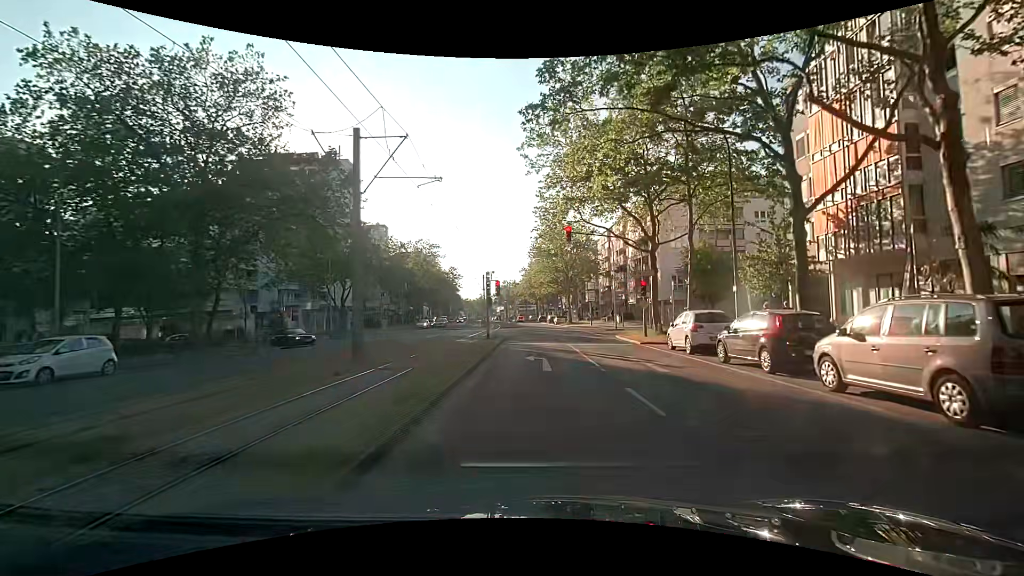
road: tertiary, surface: asphalt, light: Day
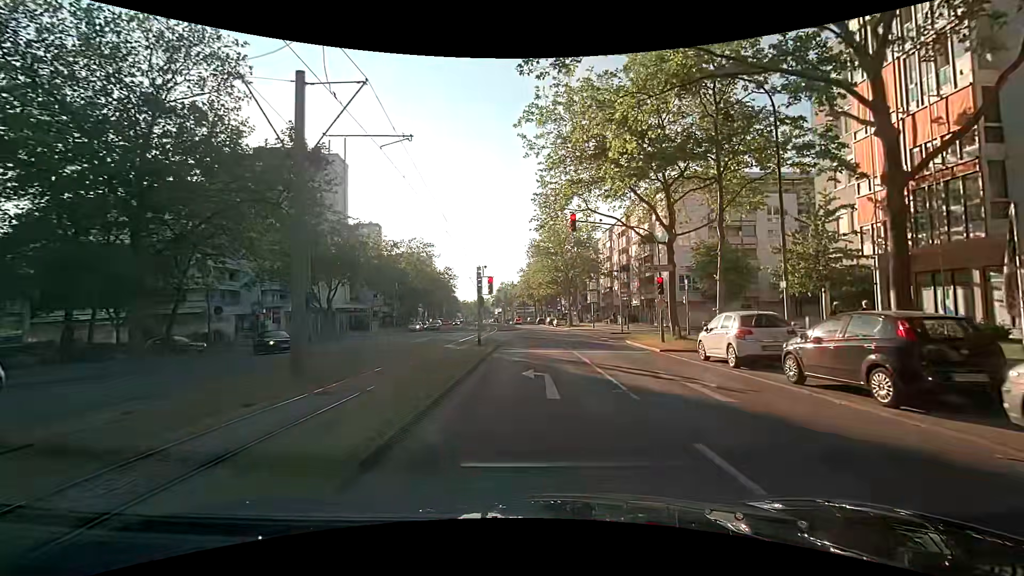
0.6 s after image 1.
(0.0, +3.8) m; 0°
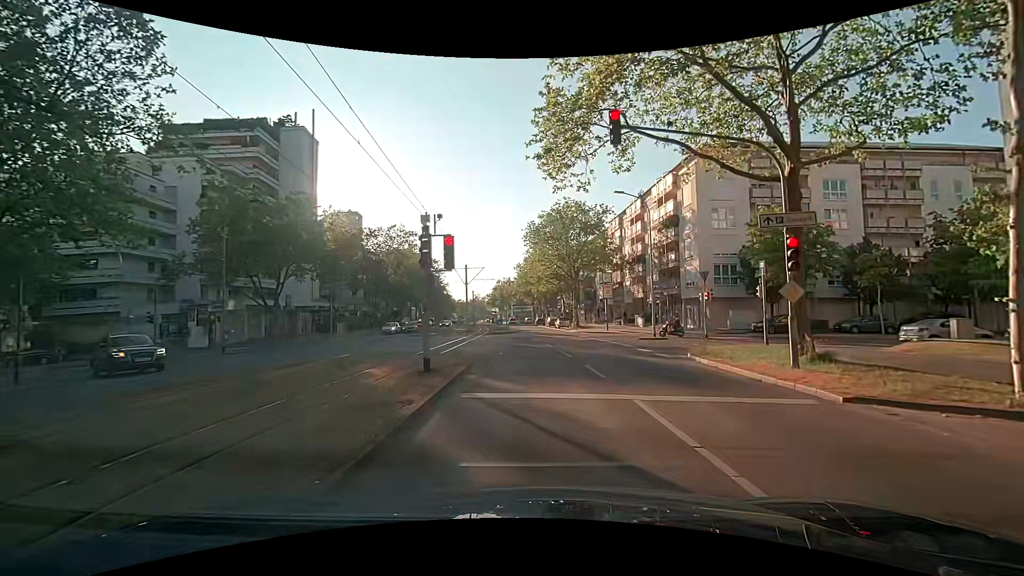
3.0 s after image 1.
(-0.1, +11.6) m; 0°
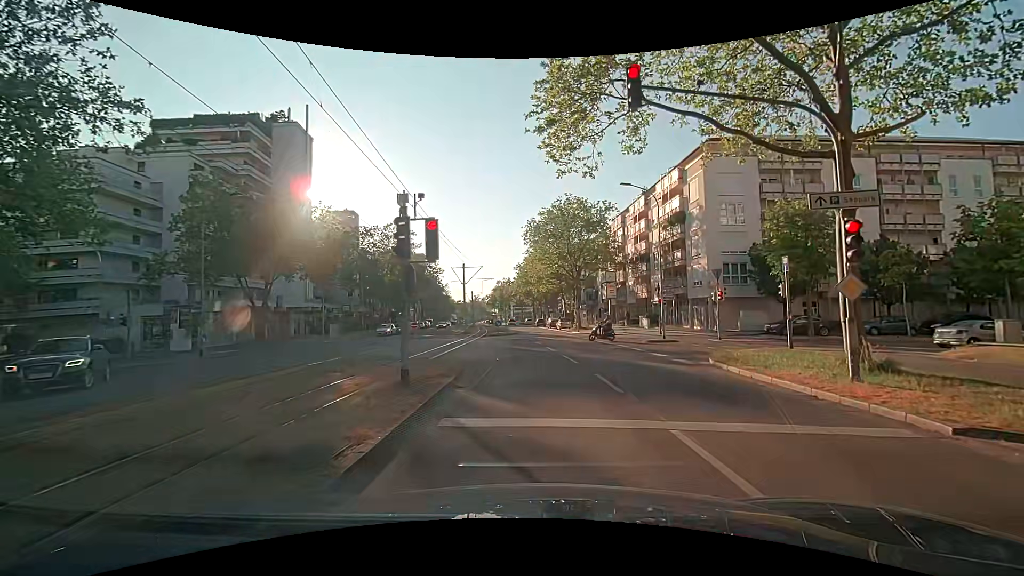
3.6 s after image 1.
(0.0, +2.1) m; -1°
